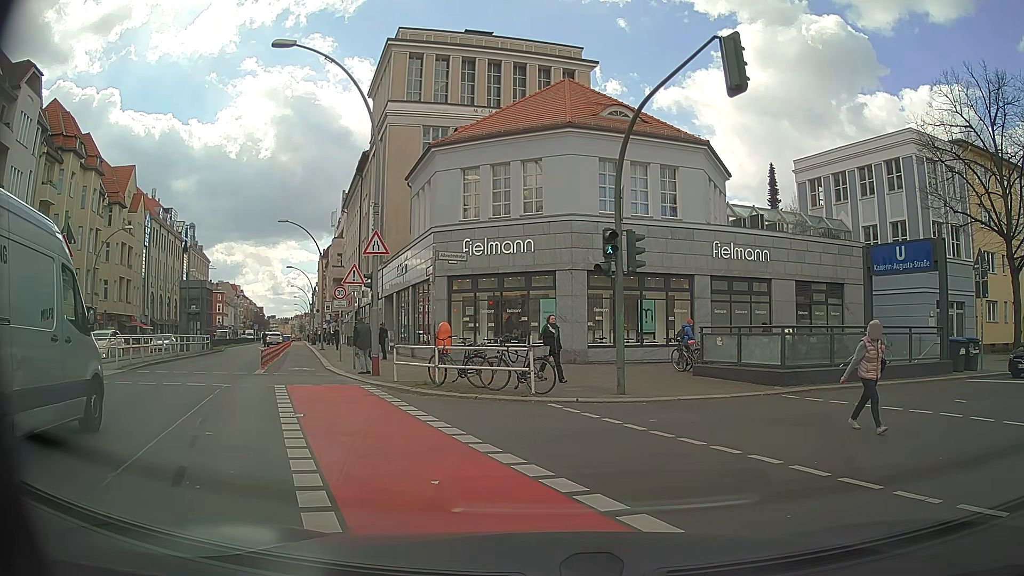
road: primary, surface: asphalt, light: Day
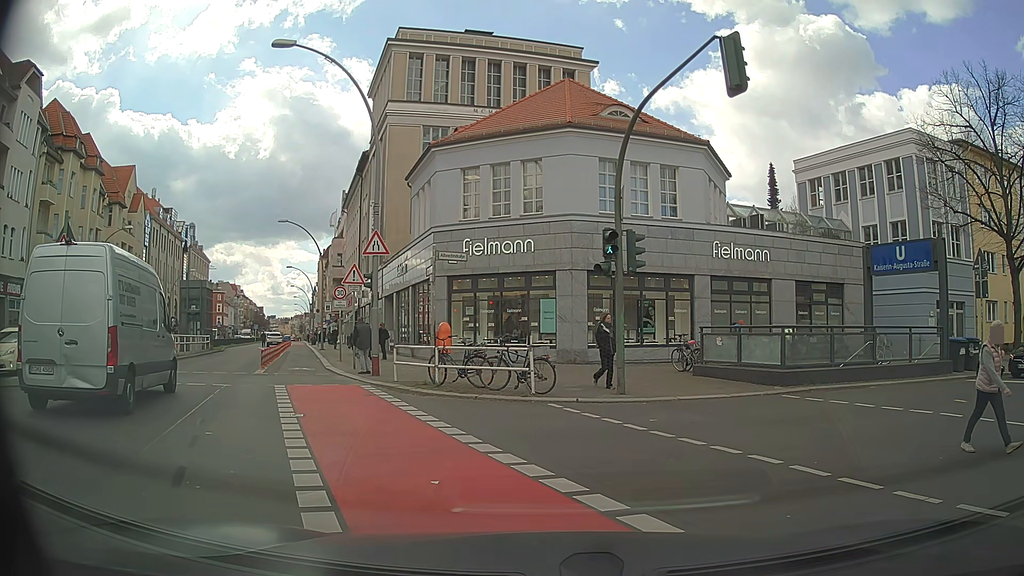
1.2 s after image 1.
(0.0, 0.0) m; 0°
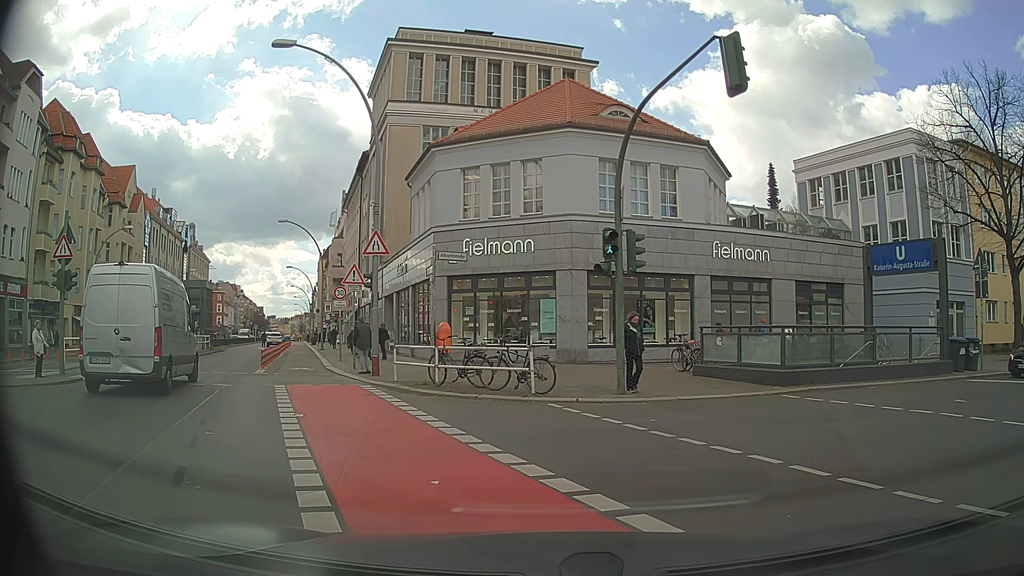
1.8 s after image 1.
(0.0, 0.0) m; 0°
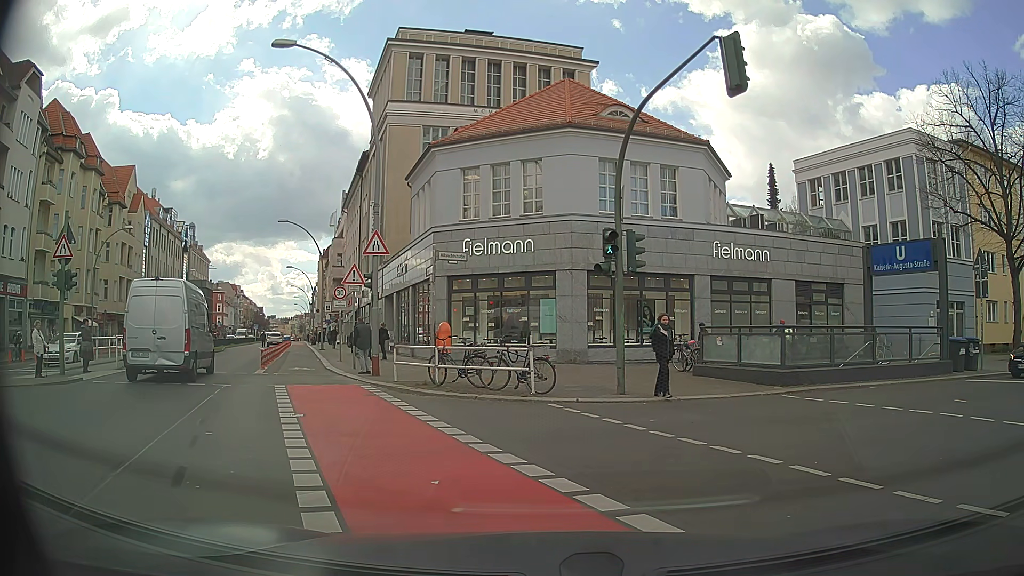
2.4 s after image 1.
(0.0, 0.0) m; 0°
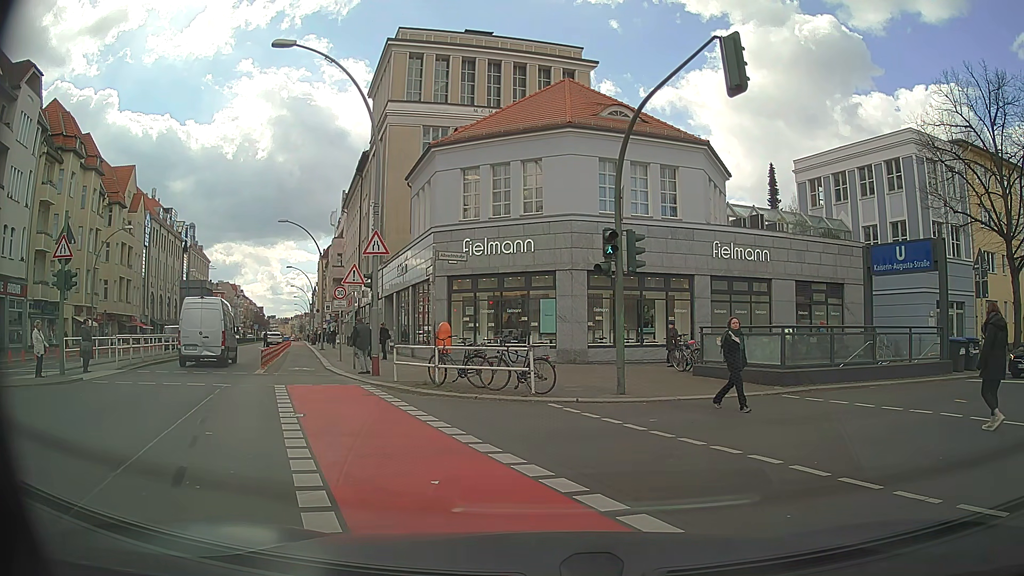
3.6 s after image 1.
(0.0, 0.0) m; 0°
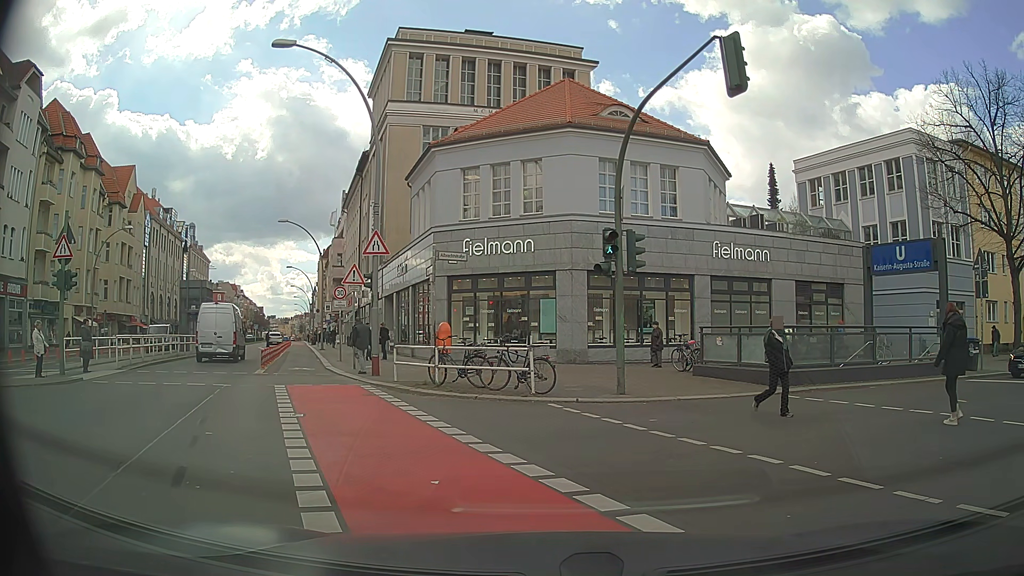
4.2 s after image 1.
(0.0, 0.0) m; 0°
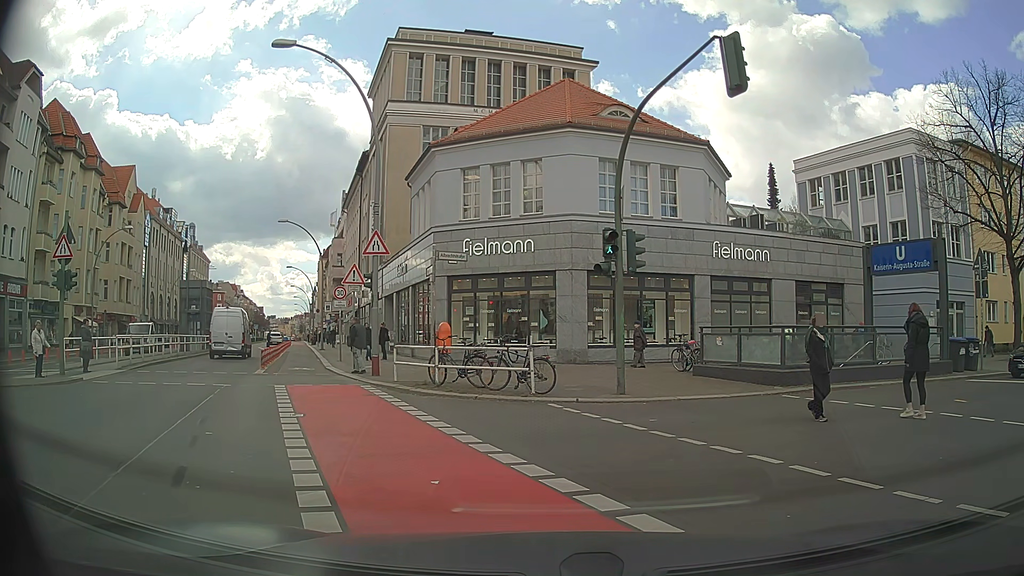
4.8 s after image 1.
(0.0, 0.0) m; 0°
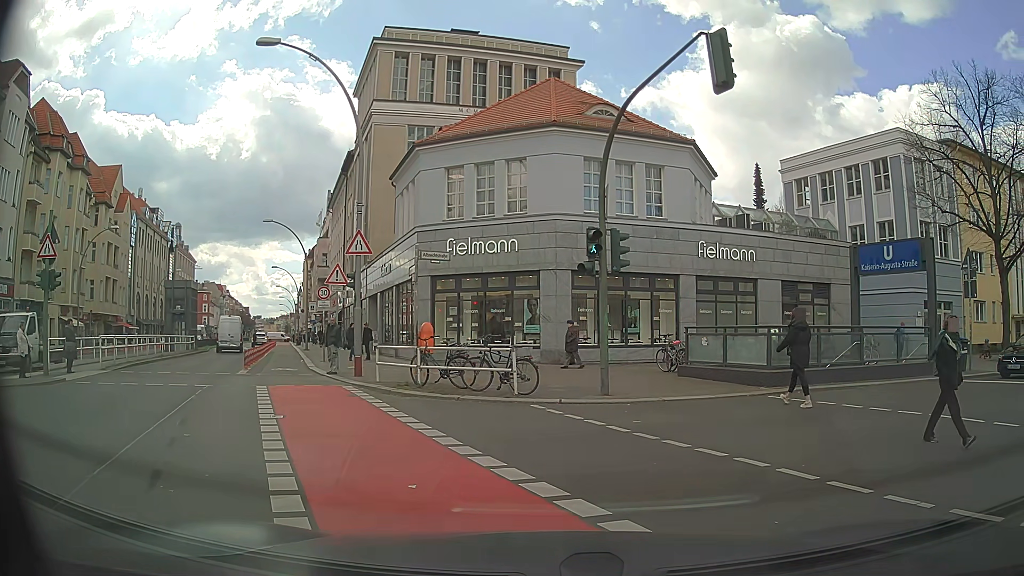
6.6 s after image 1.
(0.0, +0.1) m; 0°
